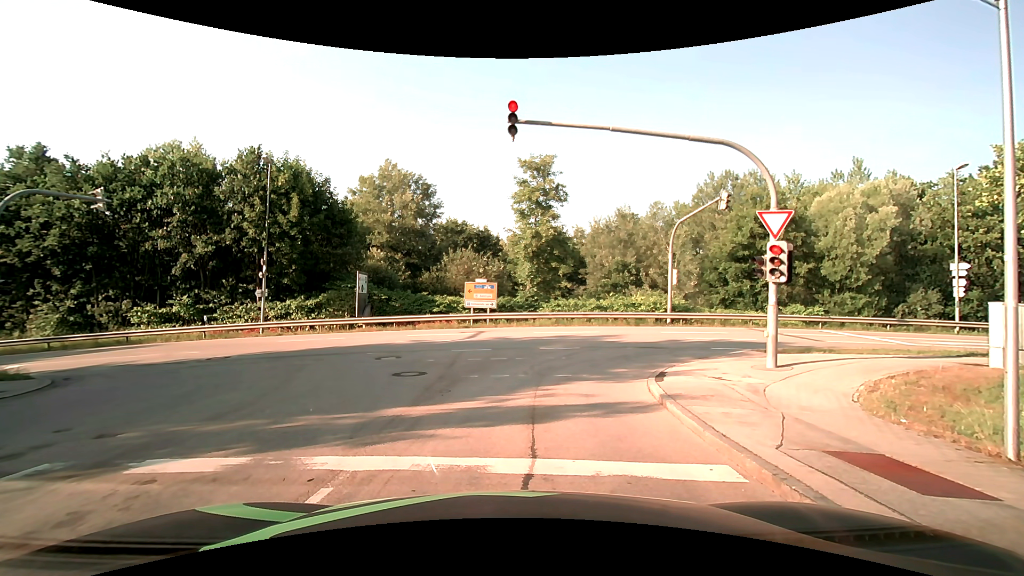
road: residential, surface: asphalt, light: Day
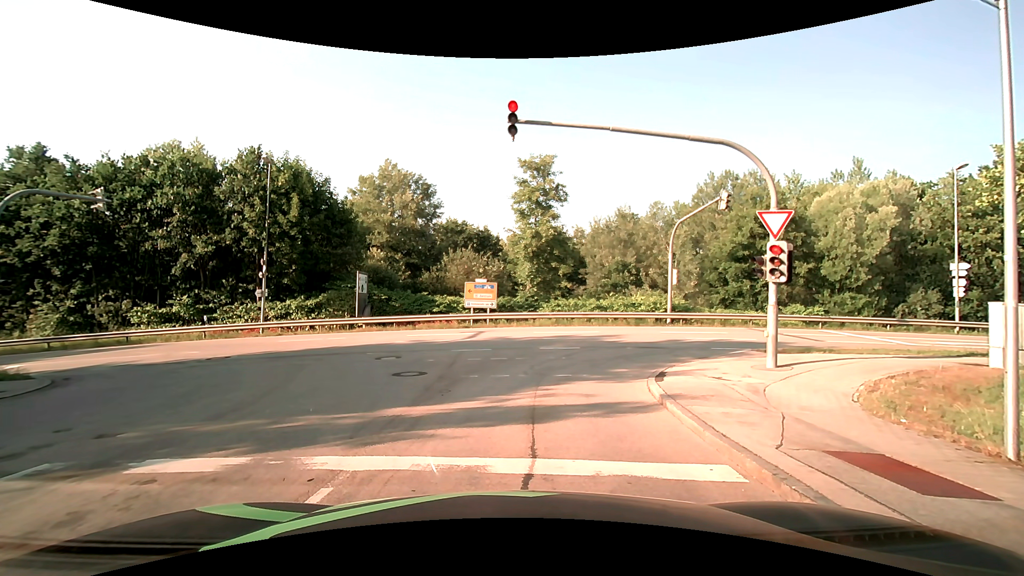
(0.0, 0.0) m; 0°
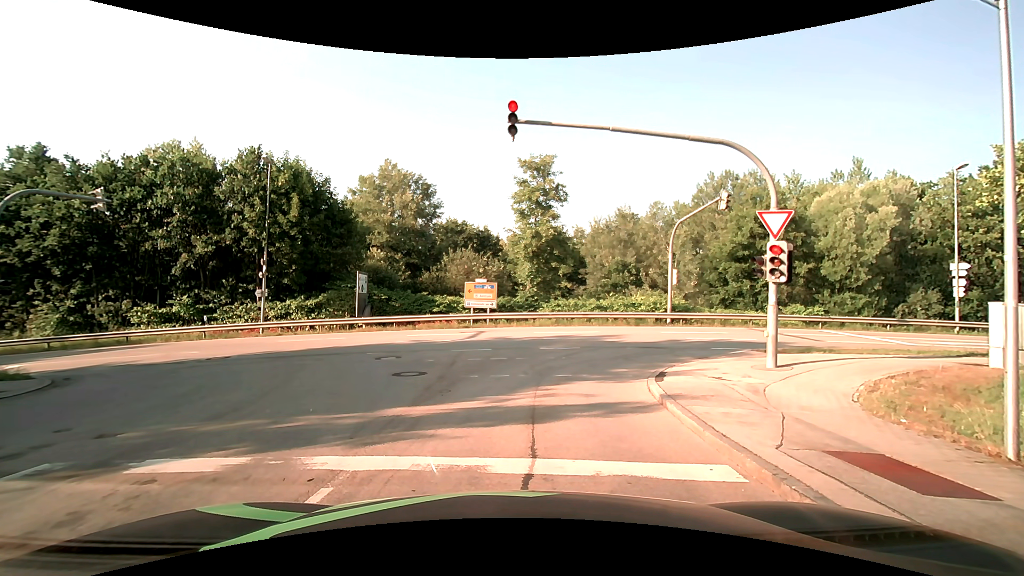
(0.0, 0.0) m; 0°
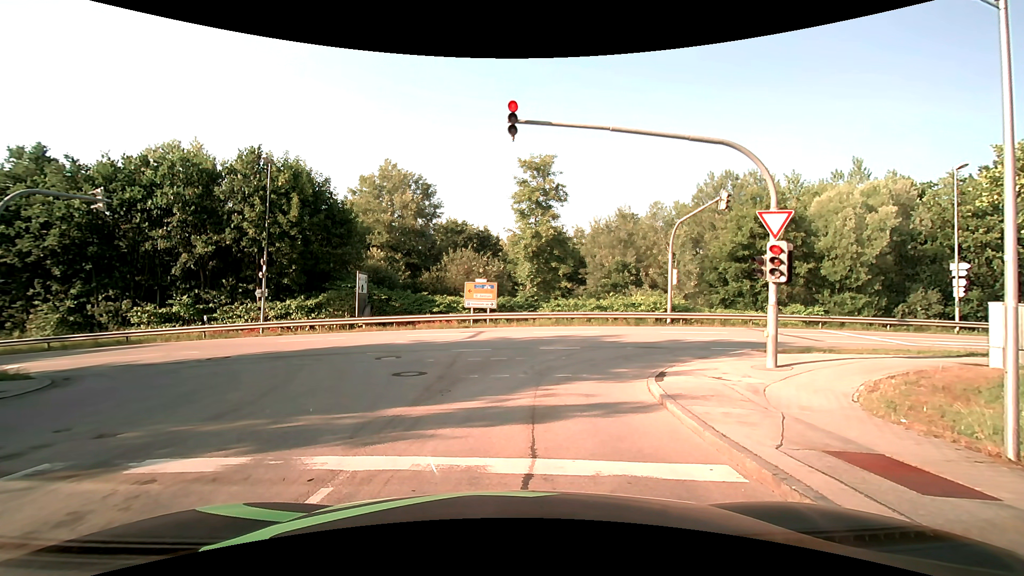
(0.0, 0.0) m; 0°
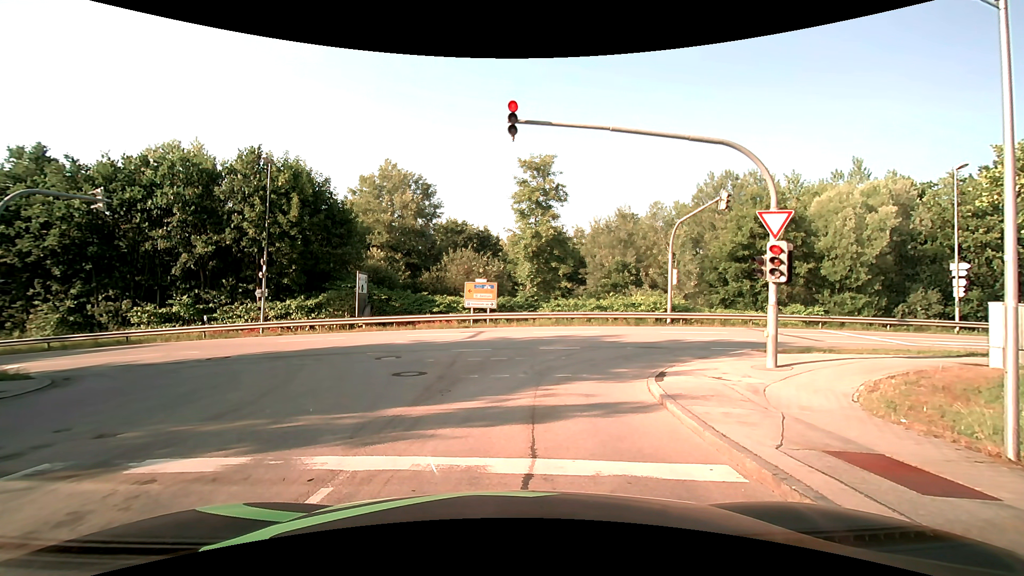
(0.0, 0.0) m; 0°
